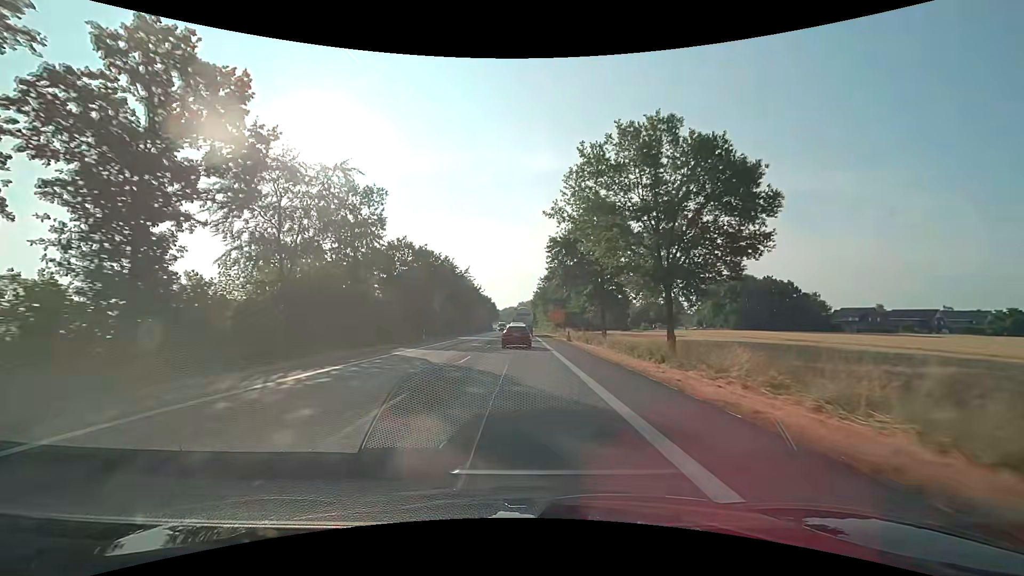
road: primary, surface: asphalt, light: Day
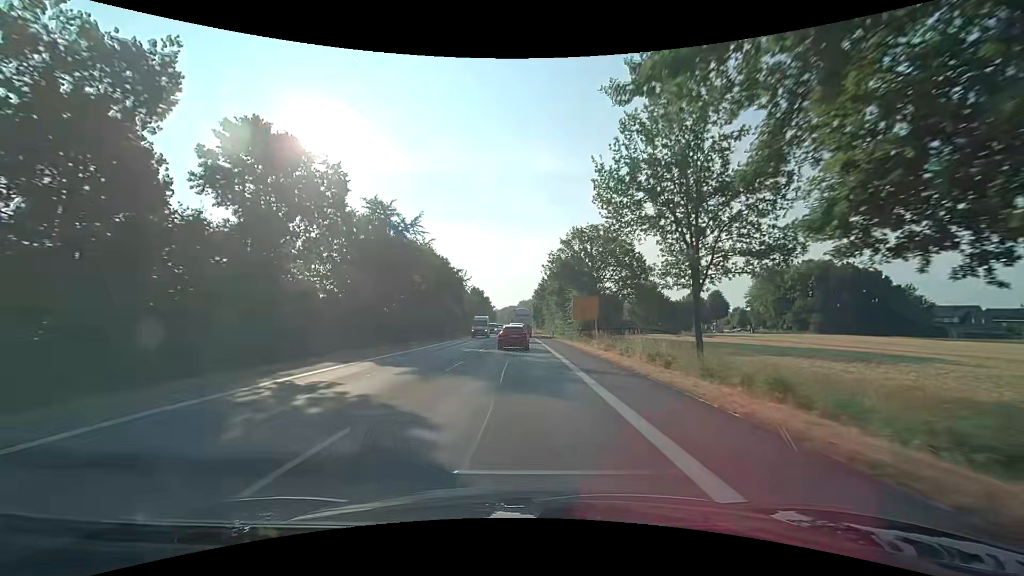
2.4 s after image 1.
(0.0, +39.2) m; 0°
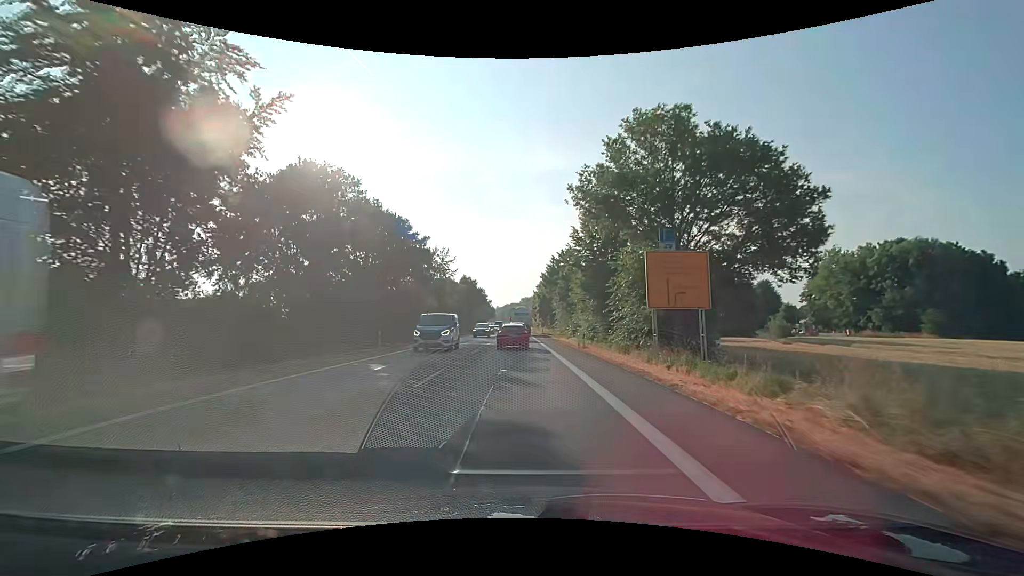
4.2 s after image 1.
(+0.1, +28.0) m; 0°
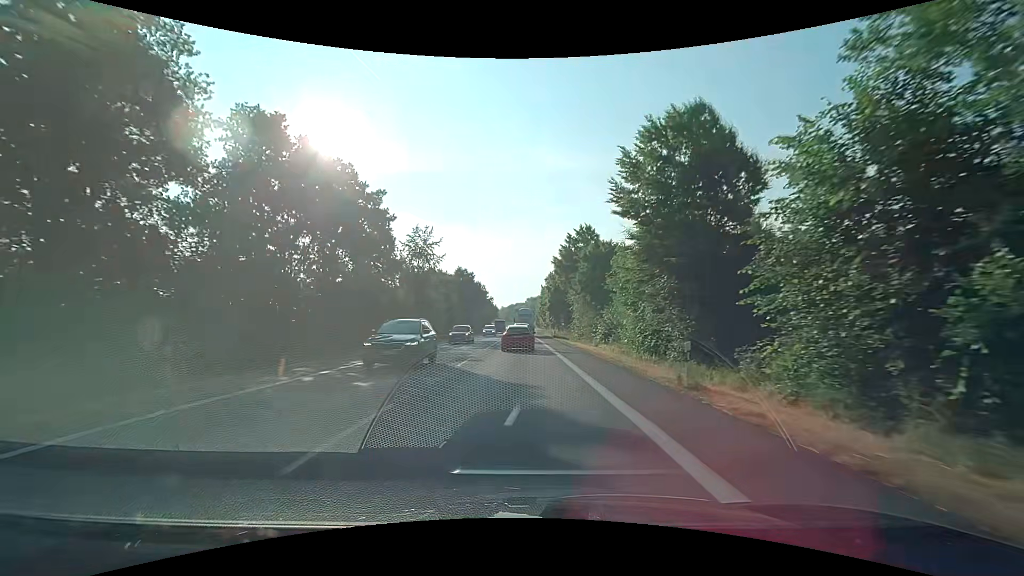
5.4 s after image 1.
(-0.1, +18.2) m; -1°
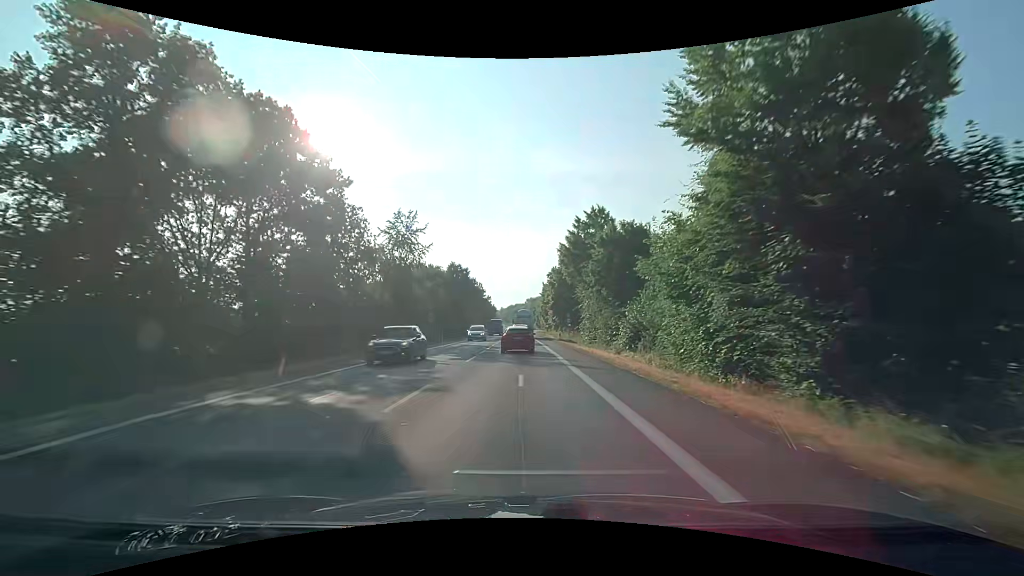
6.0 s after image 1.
(0.0, +8.9) m; 0°
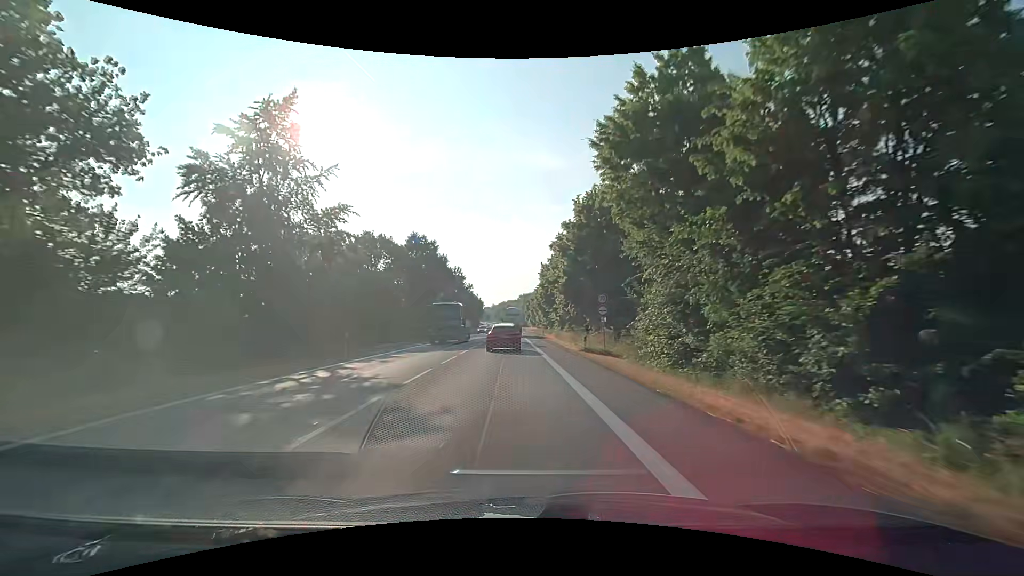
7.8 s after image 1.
(+0.3, +26.2) m; +1°
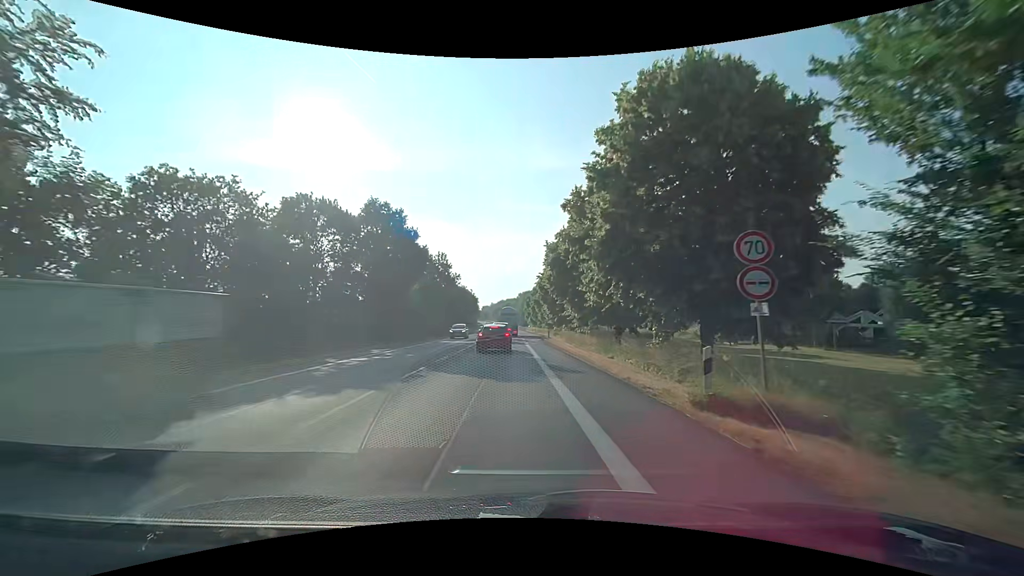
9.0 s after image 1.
(-0.1, +17.0) m; 0°
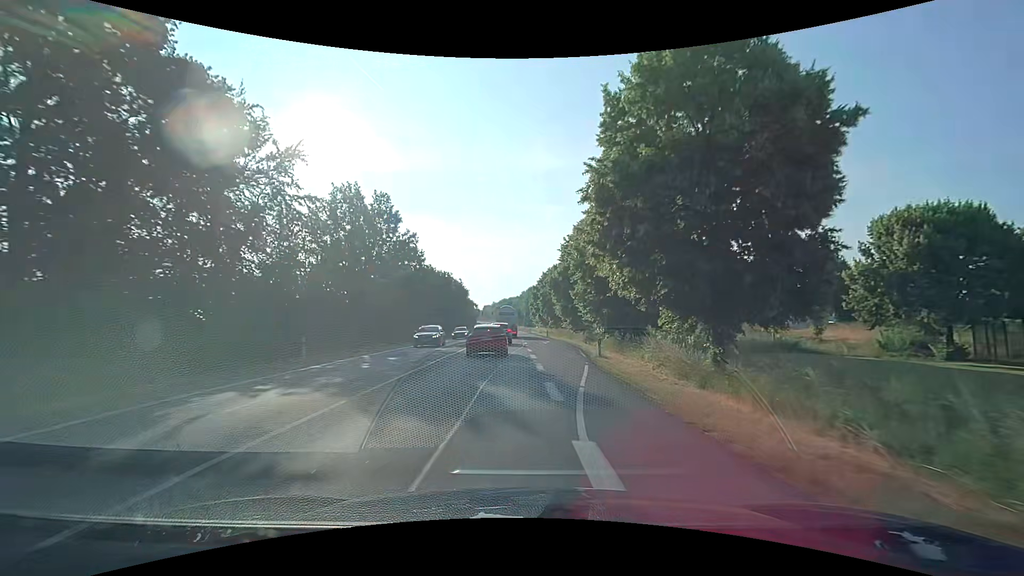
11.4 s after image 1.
(-0.6, +33.5) m; -1°
(0, +10) (+1, +20) (+1, +30) (+2, +40) (+2, +50) (+2, +60) (+2, +70) (+1, +80) (+1, +90) (+1, +100) m
